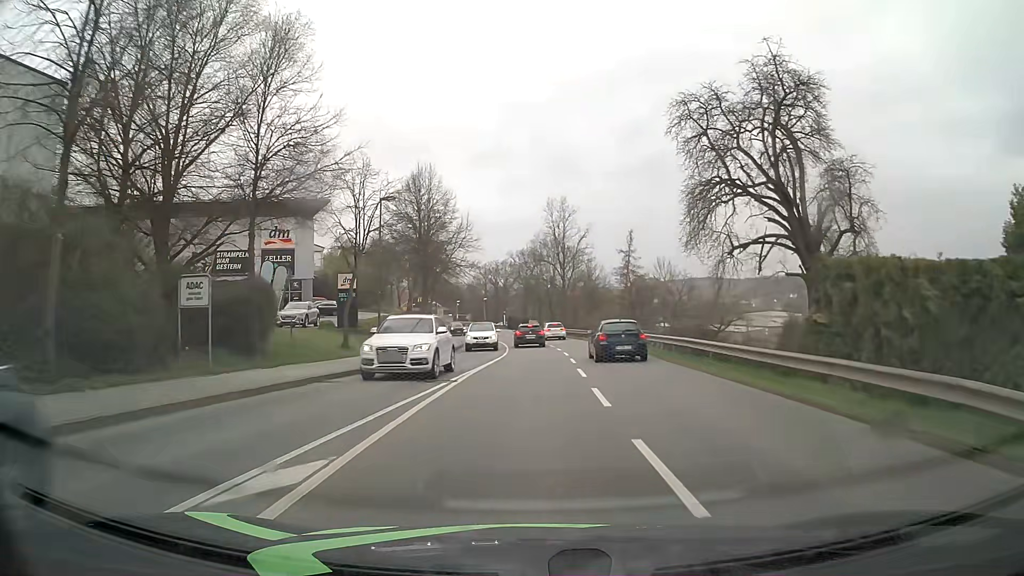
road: tertiary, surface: asphalt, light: Day
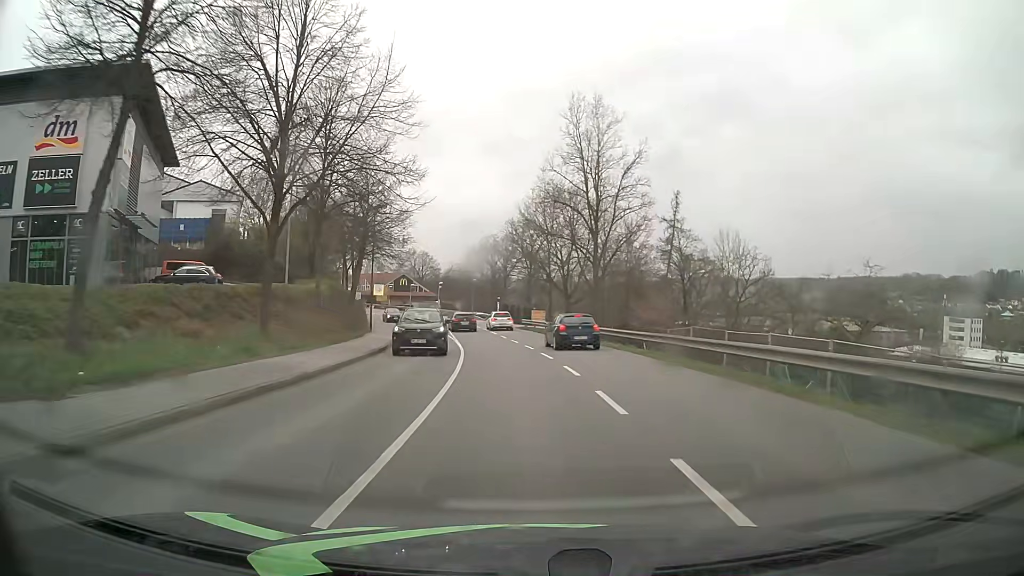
(0.0, +31.1) m; 0°
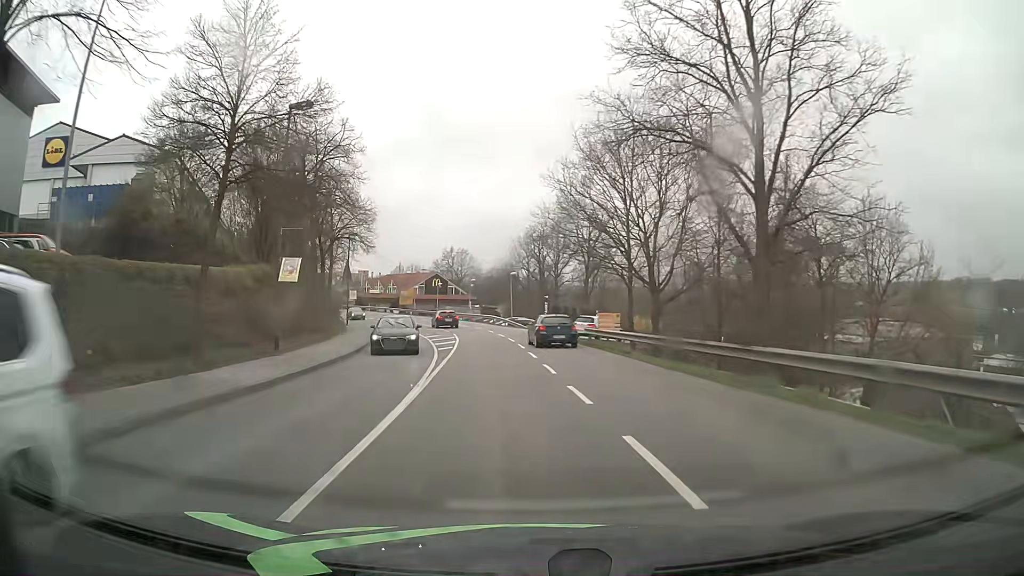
(-0.9, +22.5) m; -5°
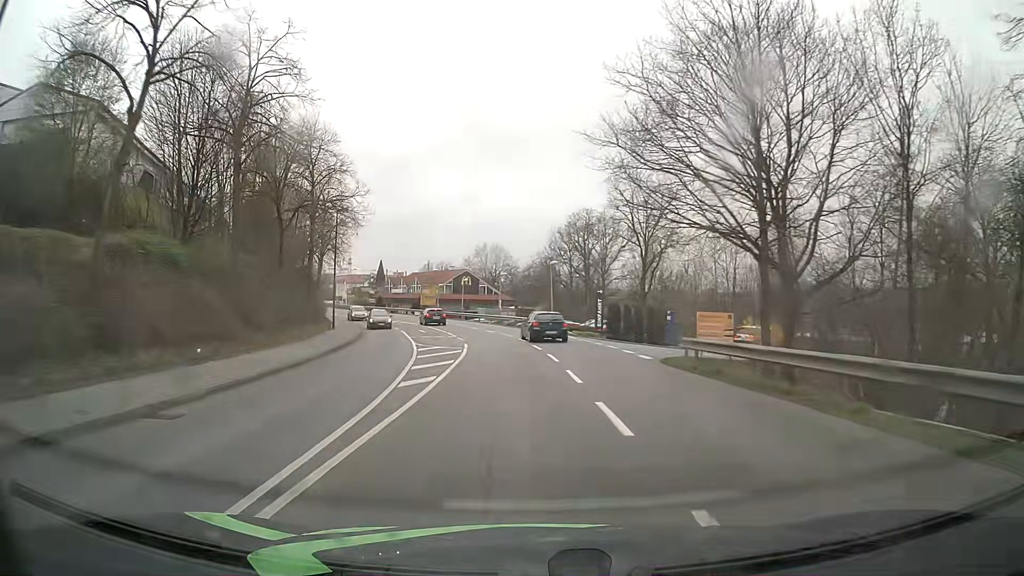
(-0.4, +15.0) m; -4°
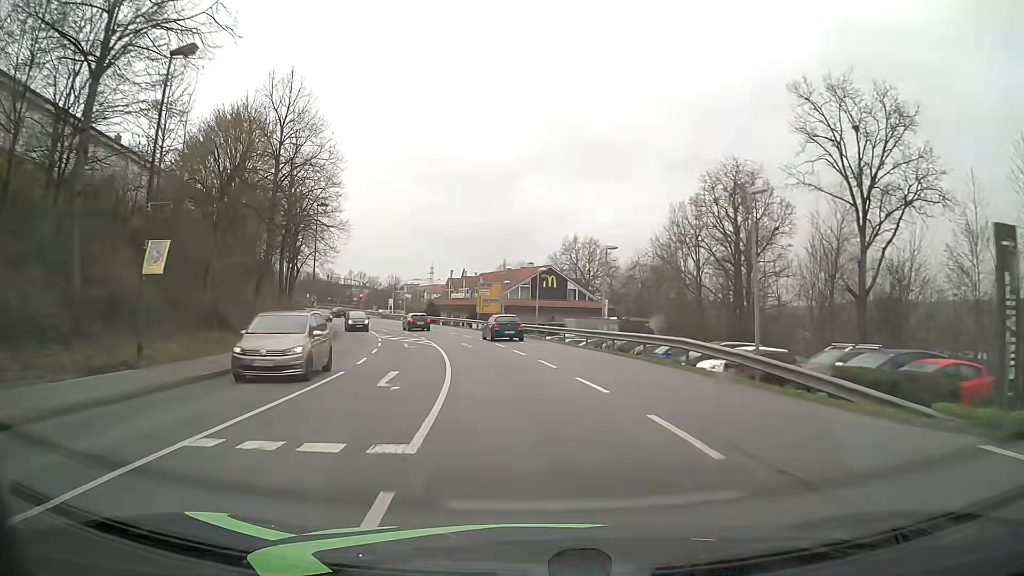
(-1.7, +30.9) m; -7°
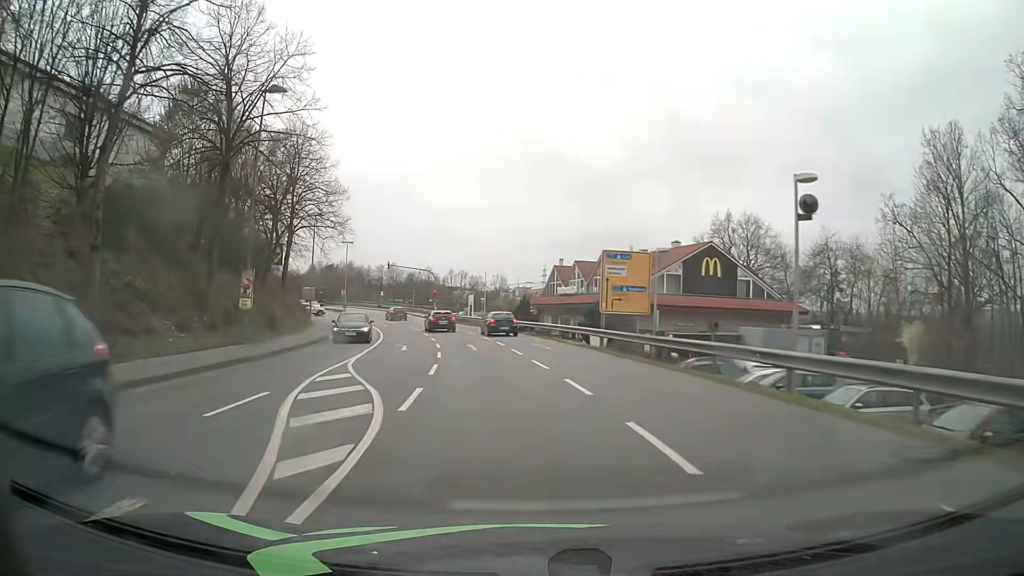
(-2.6, +30.1) m; -10°
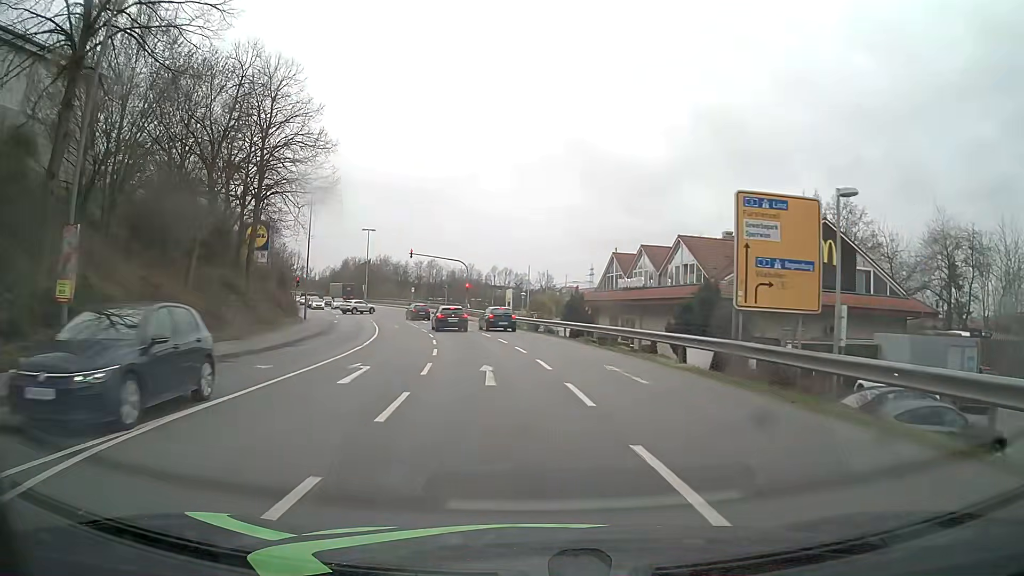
(-0.5, +13.3) m; -4°
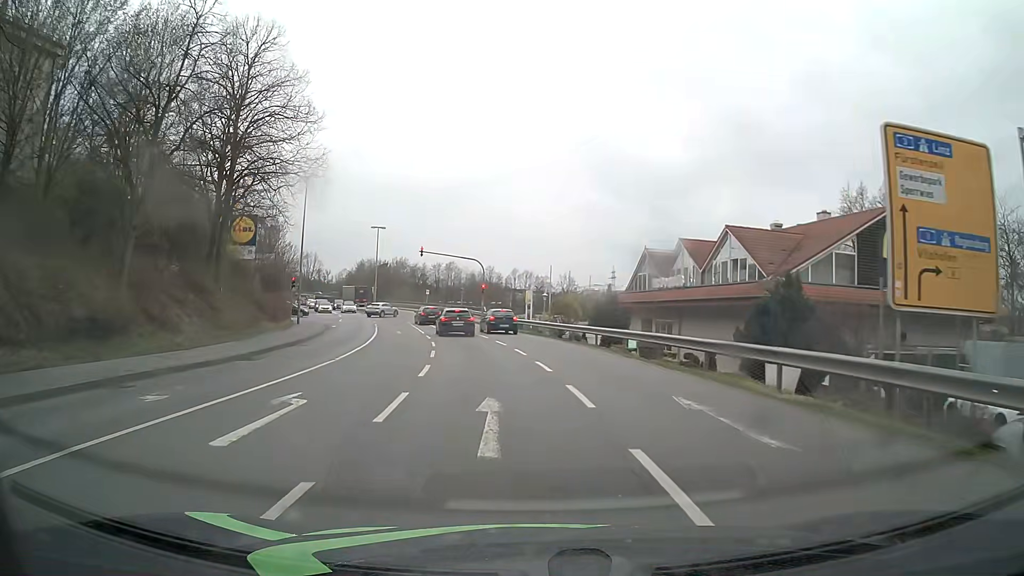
(-0.1, +5.9) m; -2°
